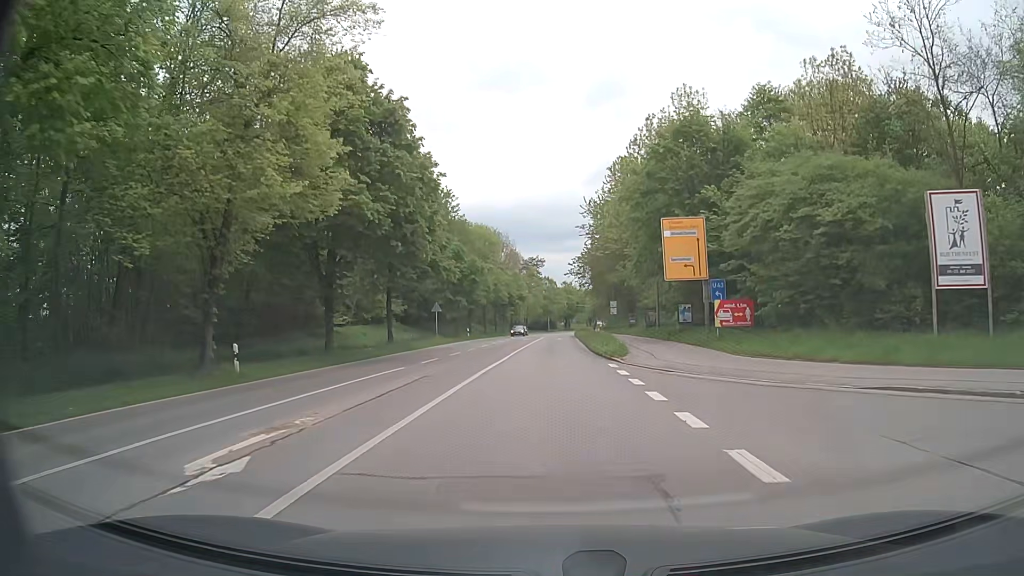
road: secondary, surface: asphalt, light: Day
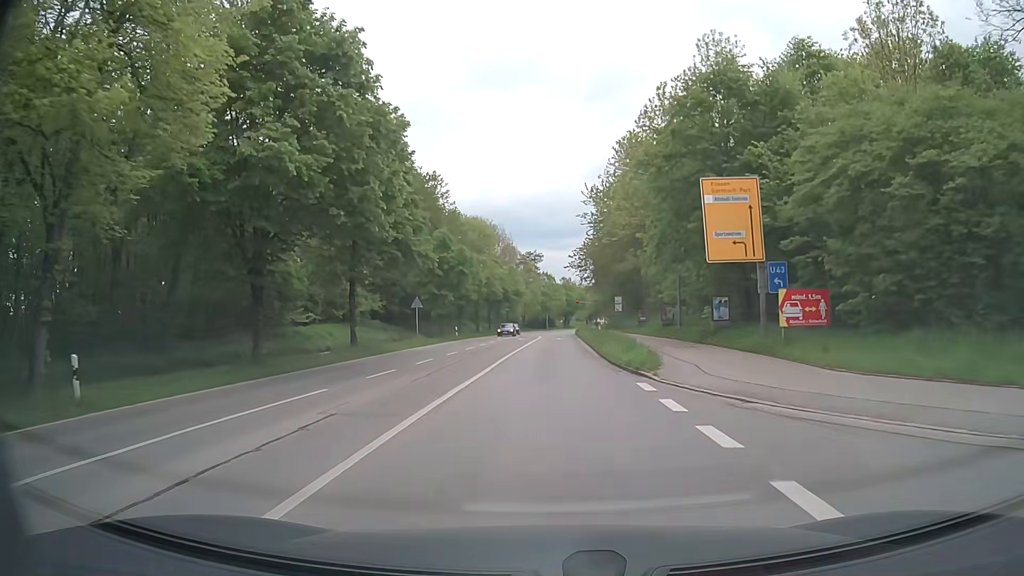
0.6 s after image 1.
(0.0, +7.5) m; 0°
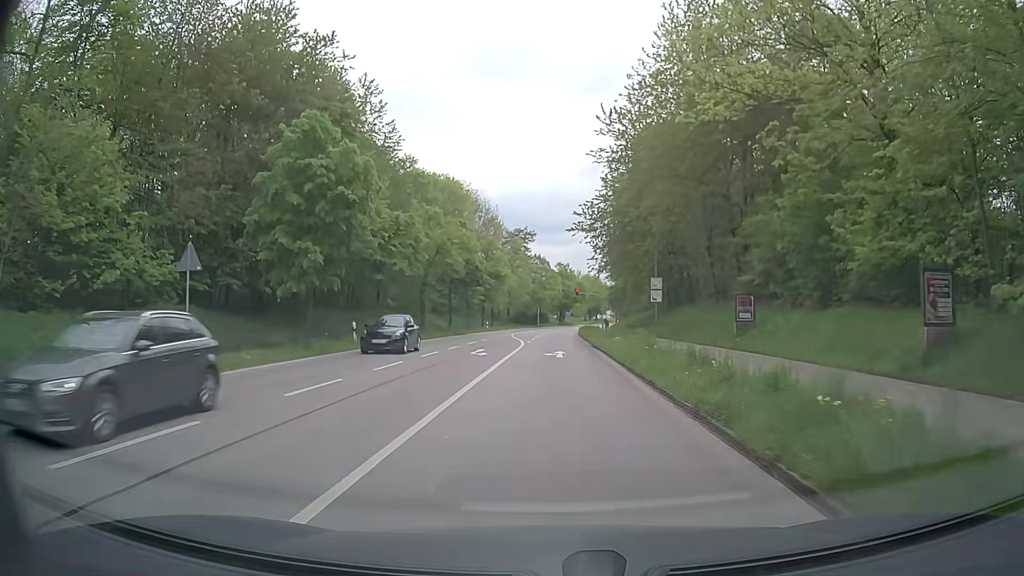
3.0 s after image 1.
(+0.1, +30.2) m; +1°
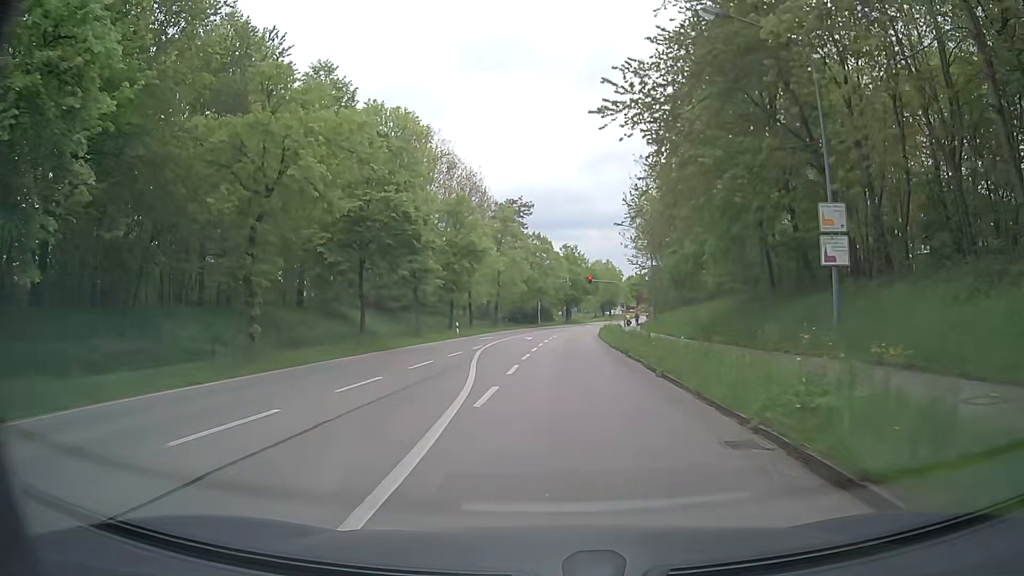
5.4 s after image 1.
(-0.1, +28.5) m; 0°
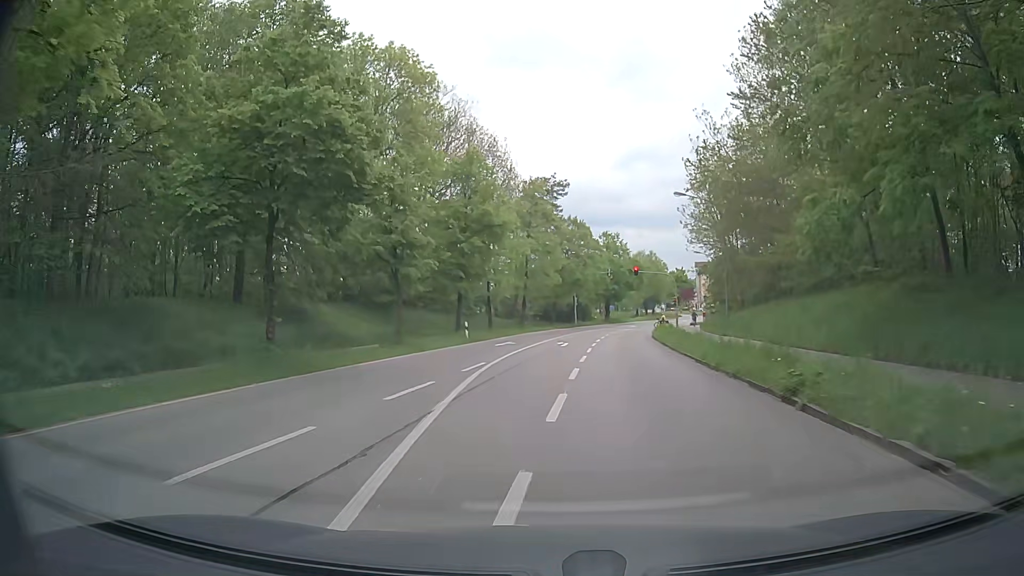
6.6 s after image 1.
(-0.4, +13.5) m; -3°
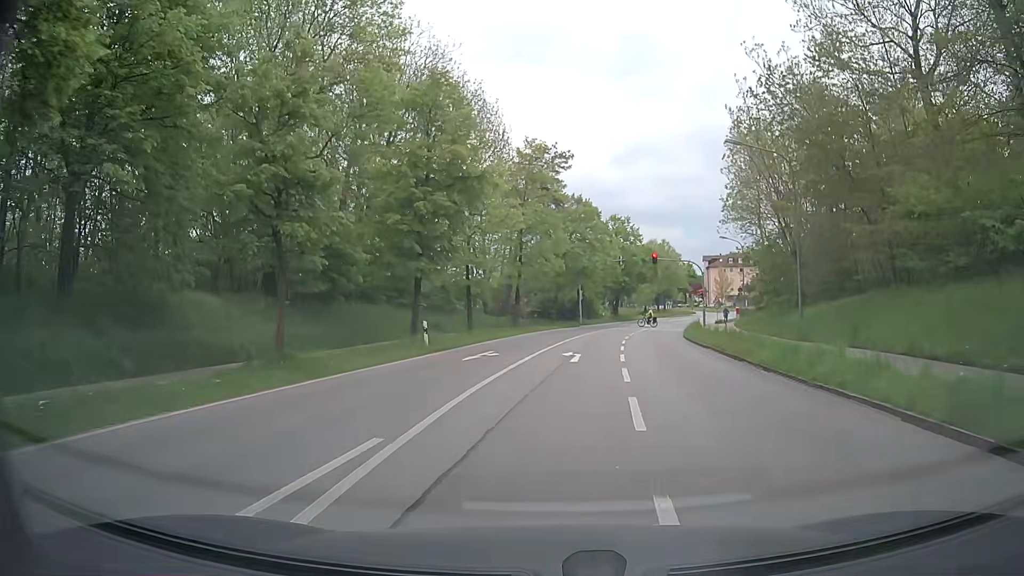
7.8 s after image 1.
(-0.1, +12.7) m; -1°
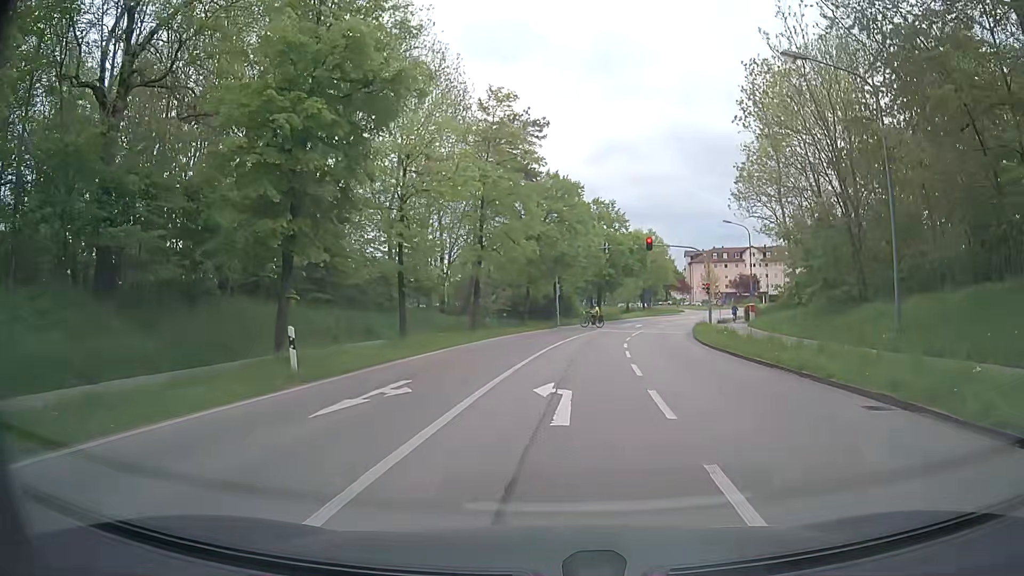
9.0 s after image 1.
(+0.3, +11.0) m; +3°
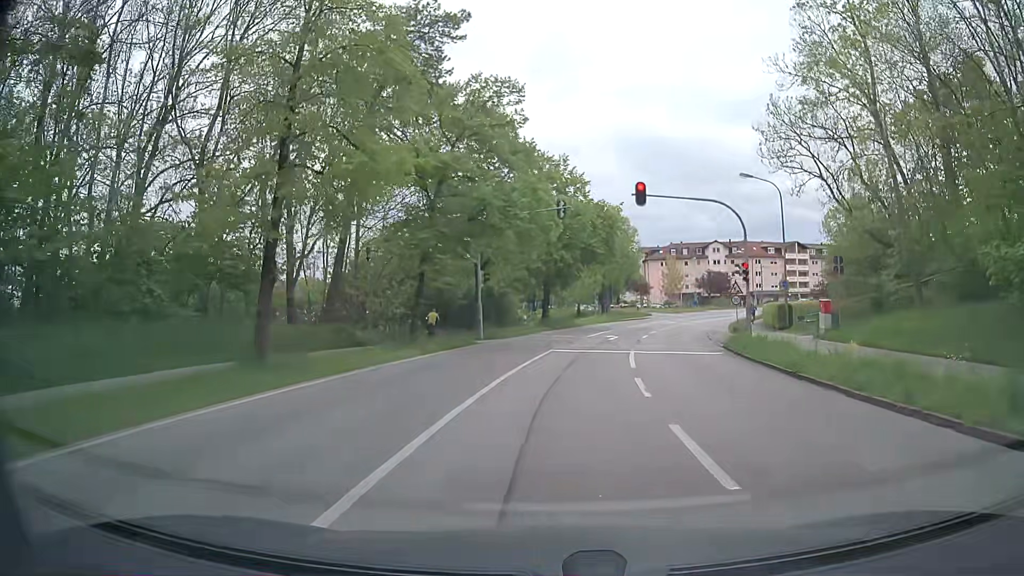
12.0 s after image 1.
(+0.9, +21.4) m; +3°
